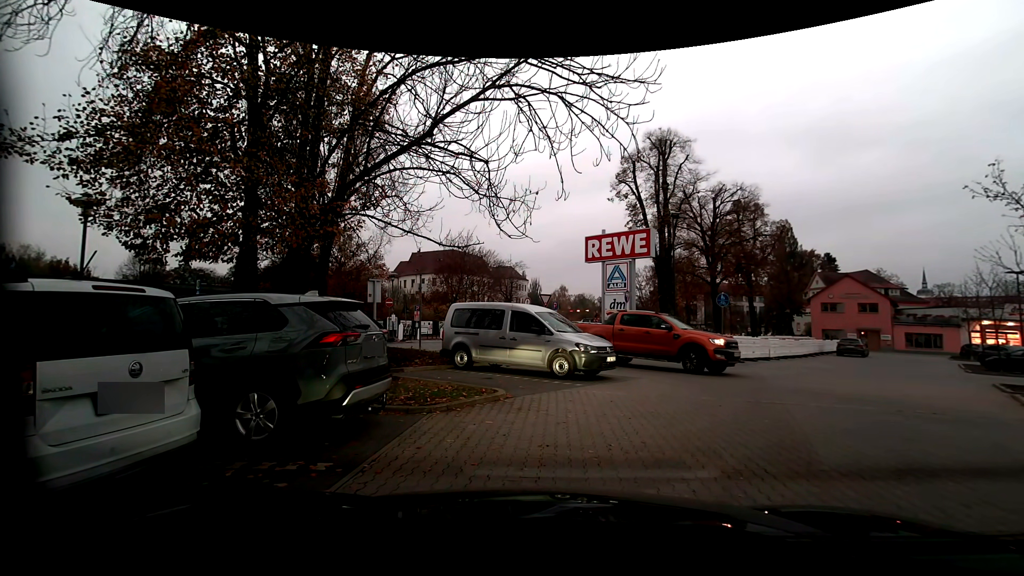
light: Sunrise
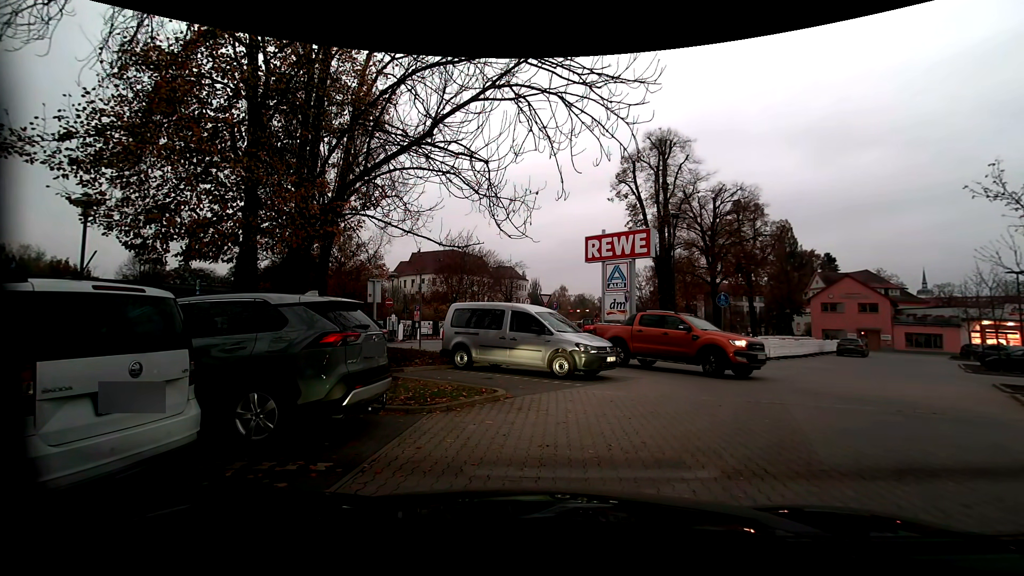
(0.0, 0.0) m; 0°
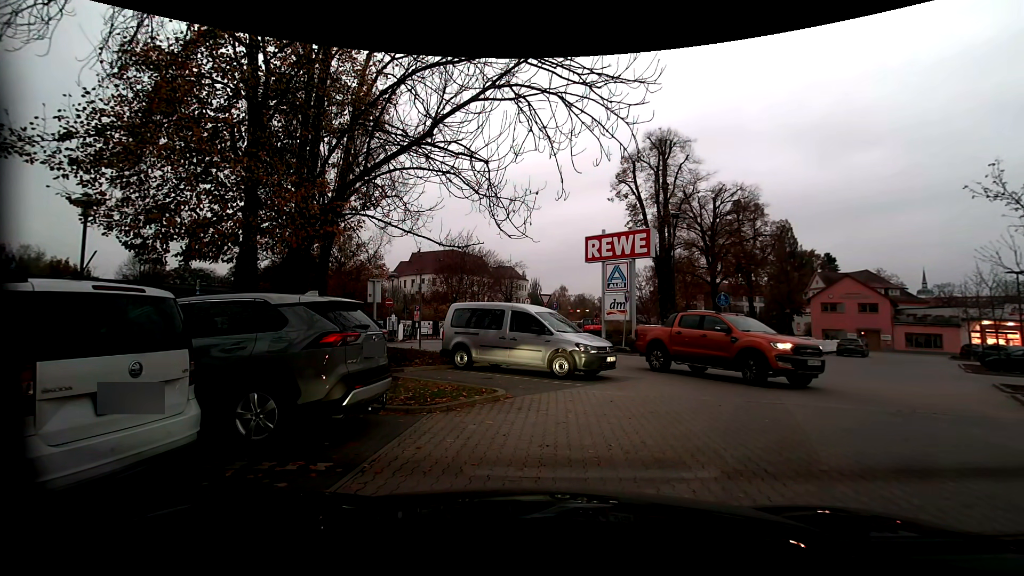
(0.0, 0.0) m; 0°
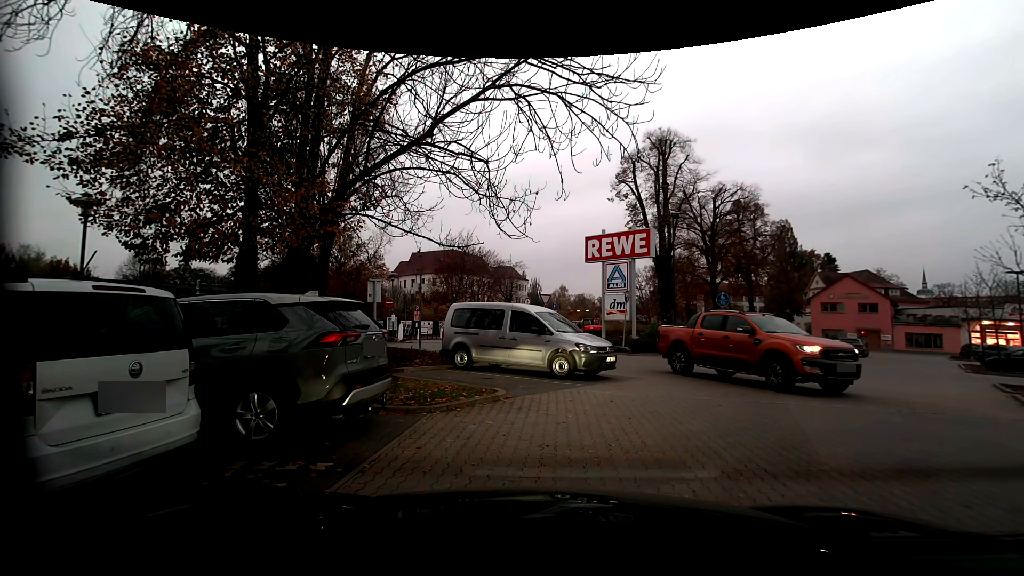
(0.0, 0.0) m; 0°
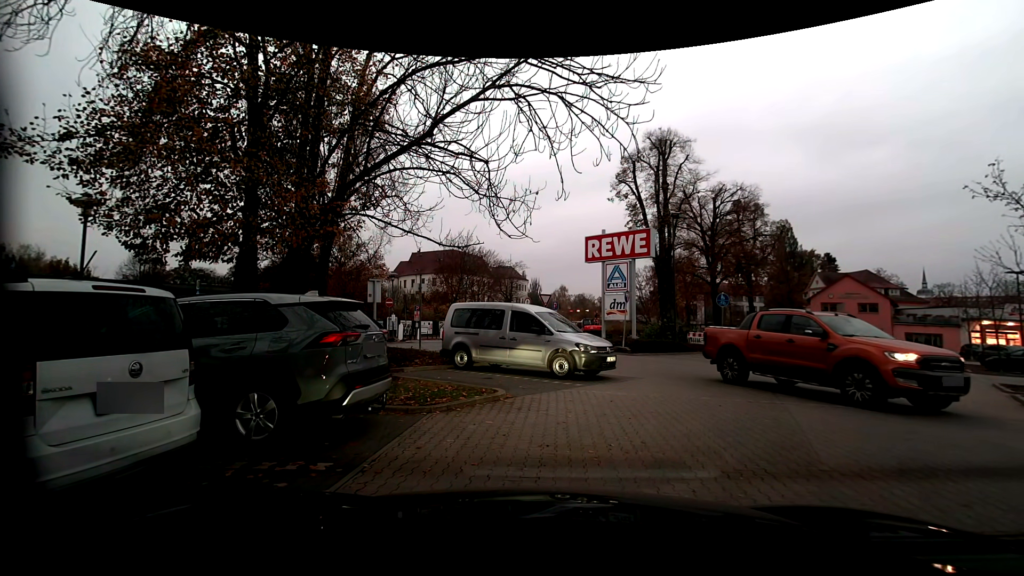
(0.0, 0.0) m; 0°
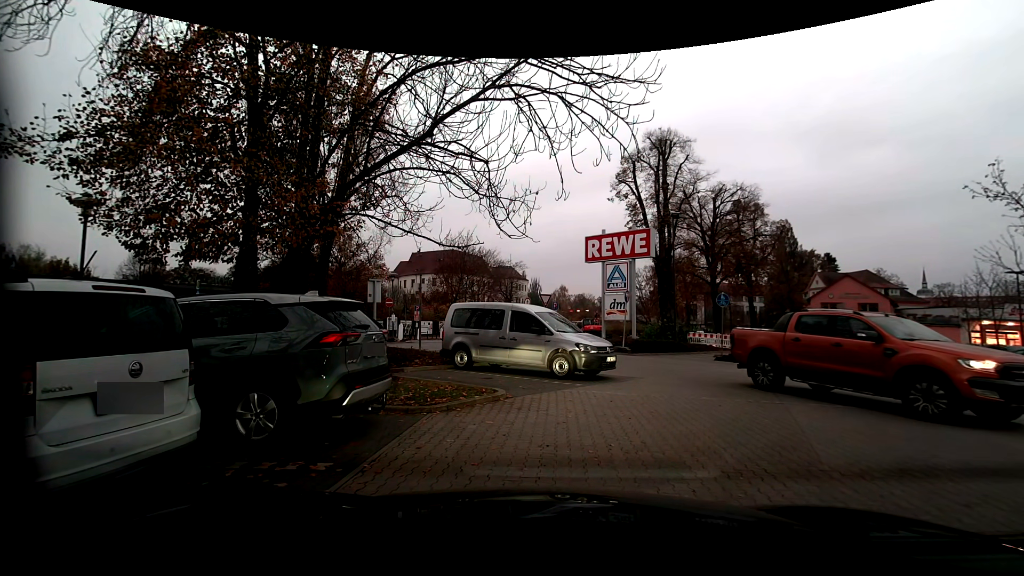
(0.0, 0.0) m; 0°
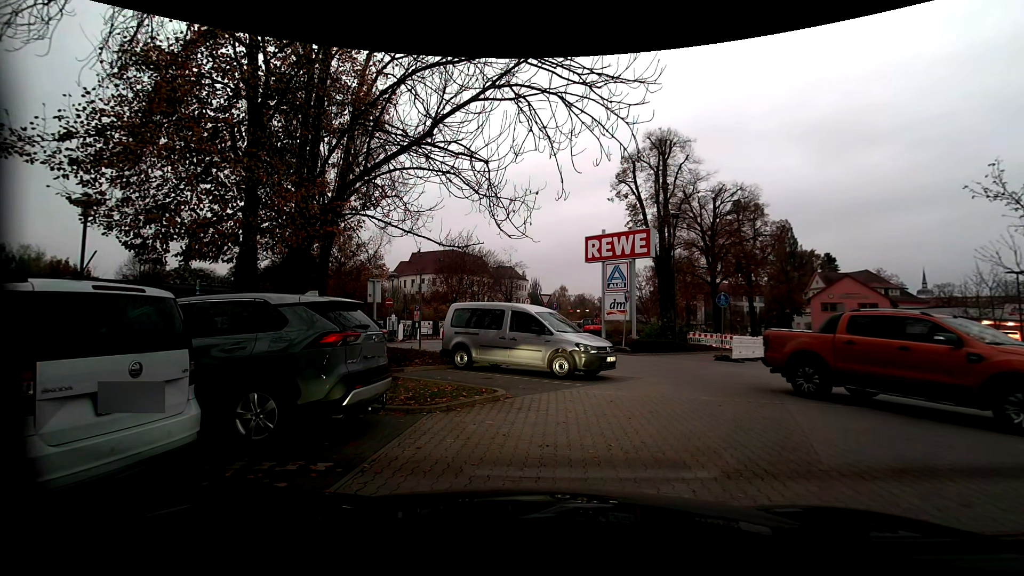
(0.0, 0.0) m; 0°
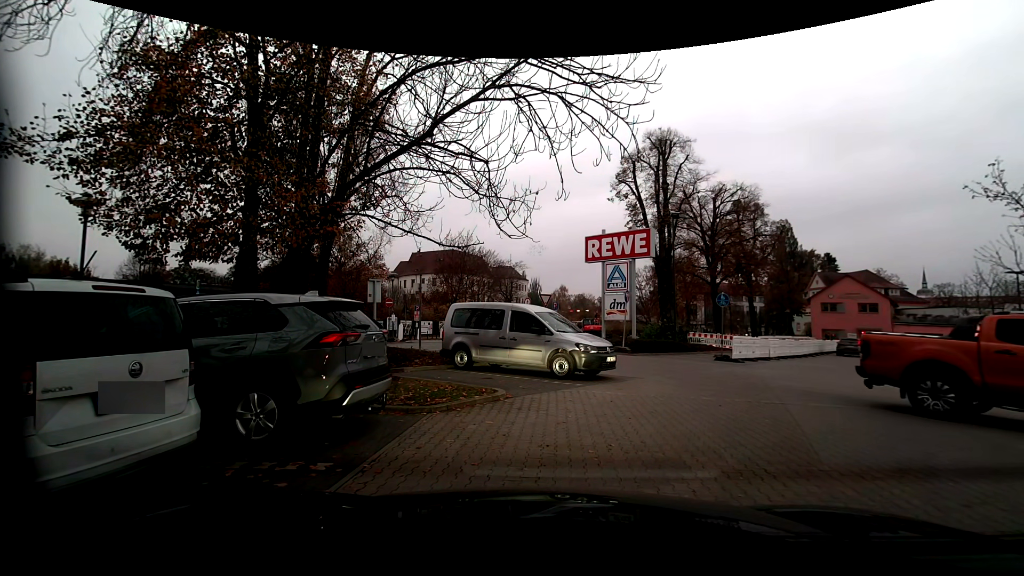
(0.0, 0.0) m; 0°
